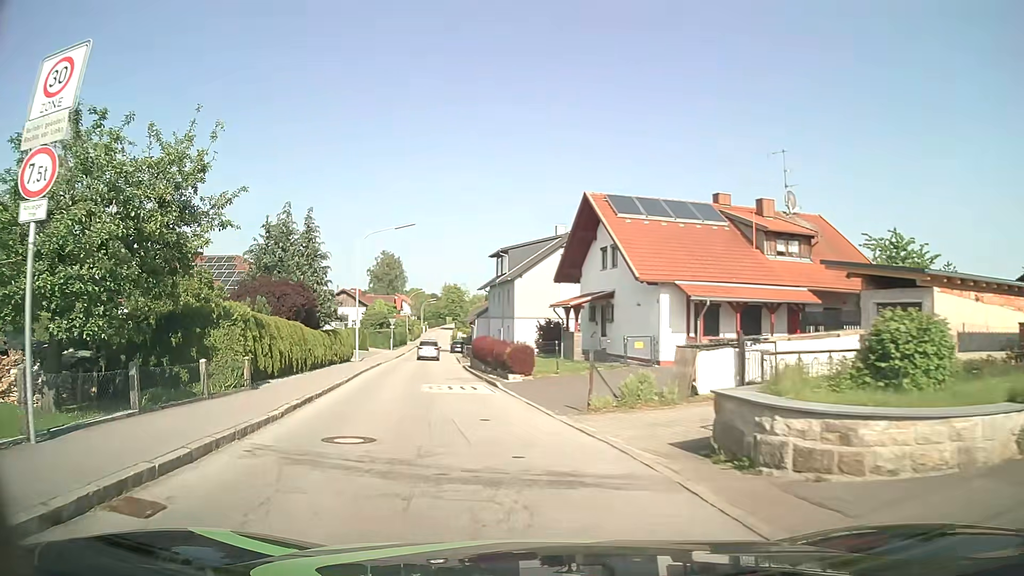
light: Day
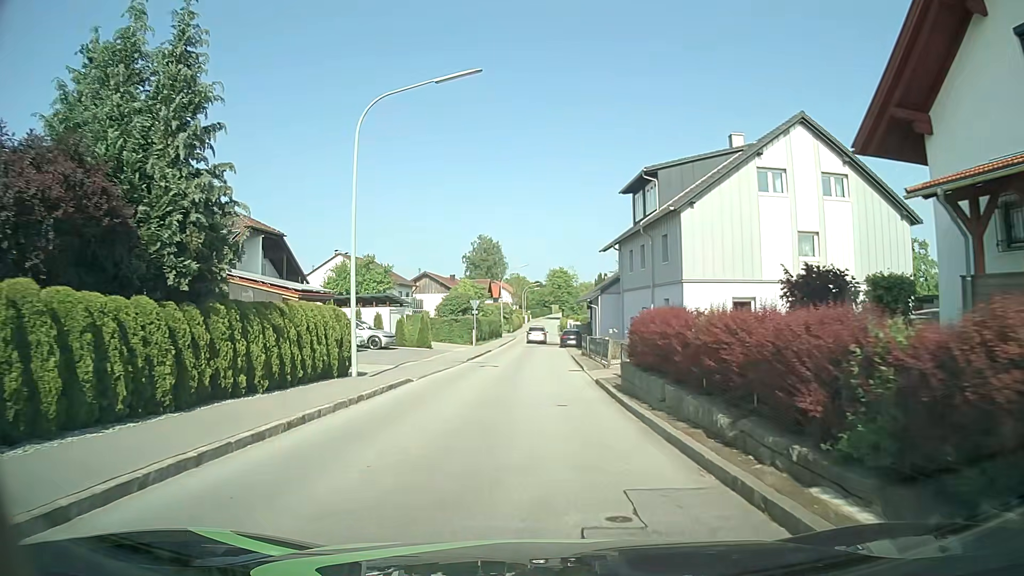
(-3.1, +22.9) m; -10°
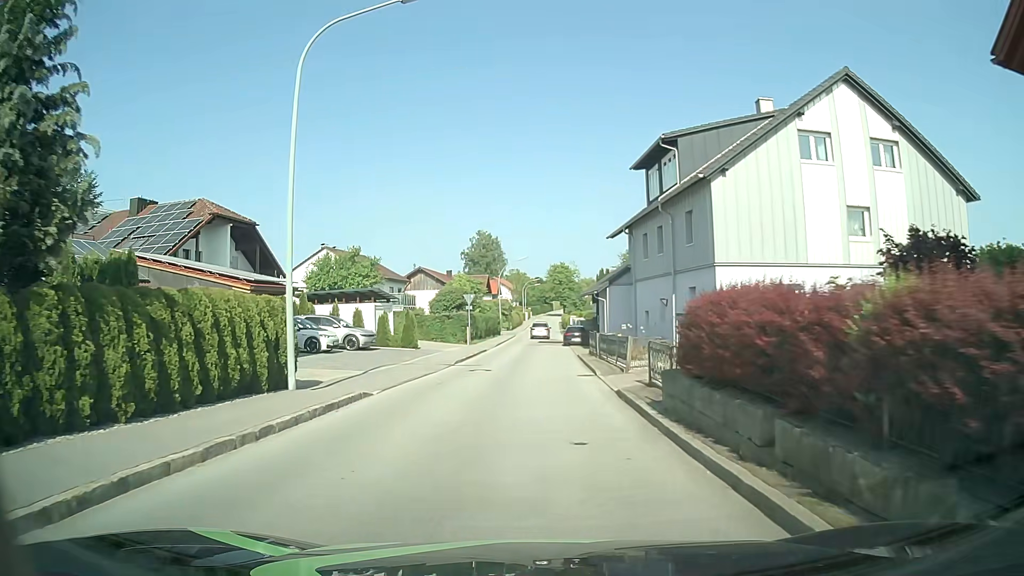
(0.0, +4.9) m; -1°
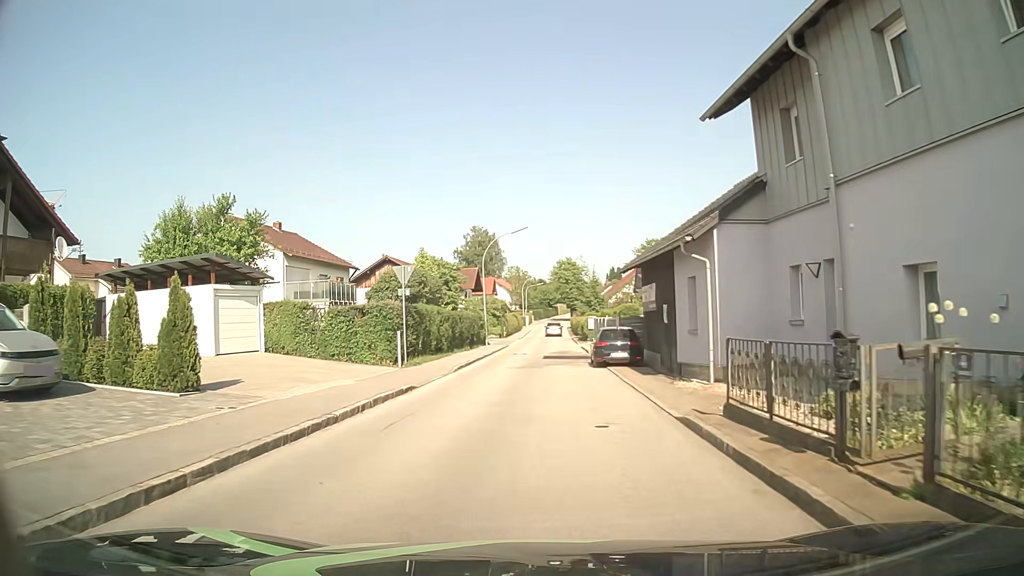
(+0.4, +23.6) m; 0°
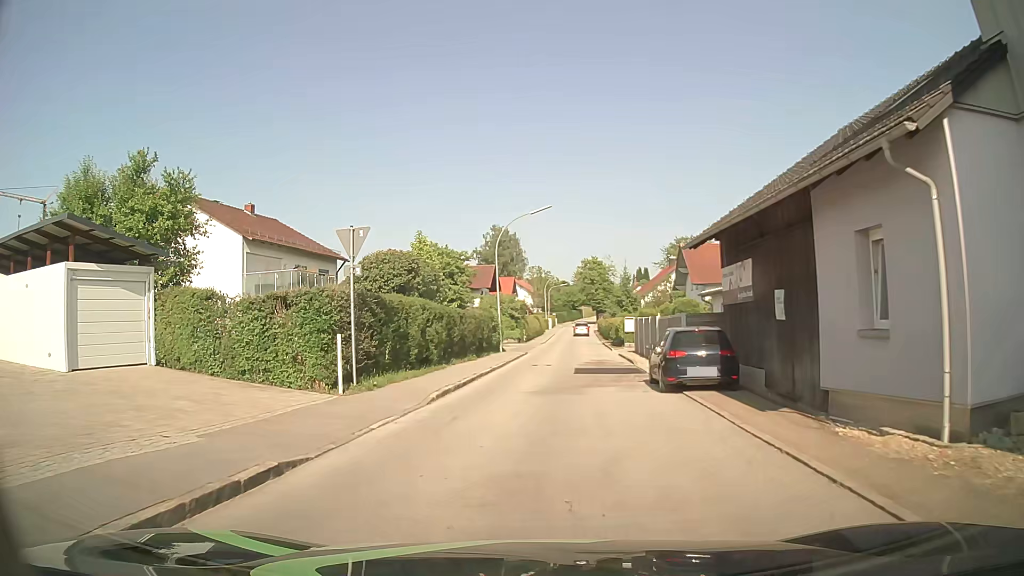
(0.0, +9.1) m; -1°
